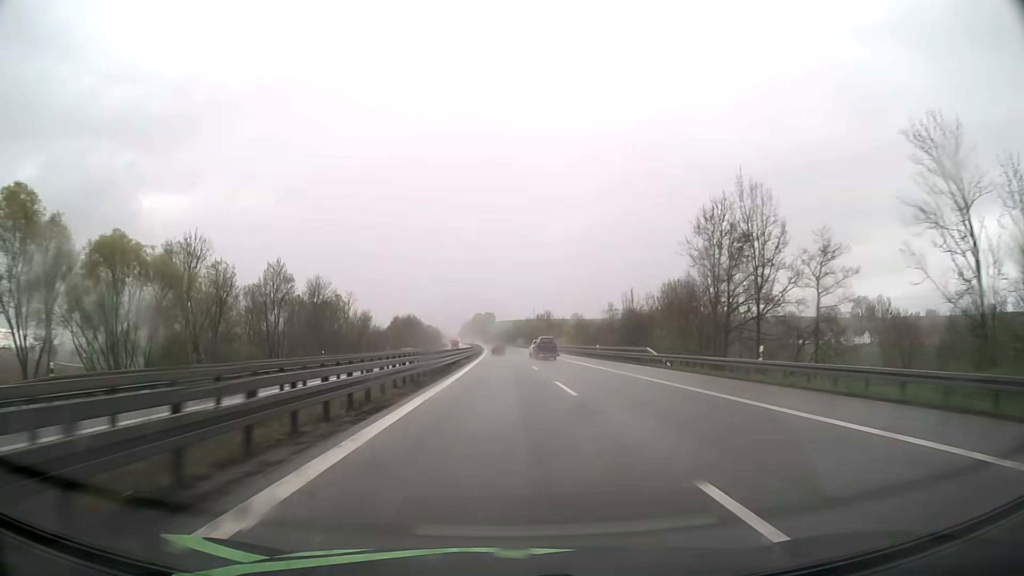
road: motorway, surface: asphalt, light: Day
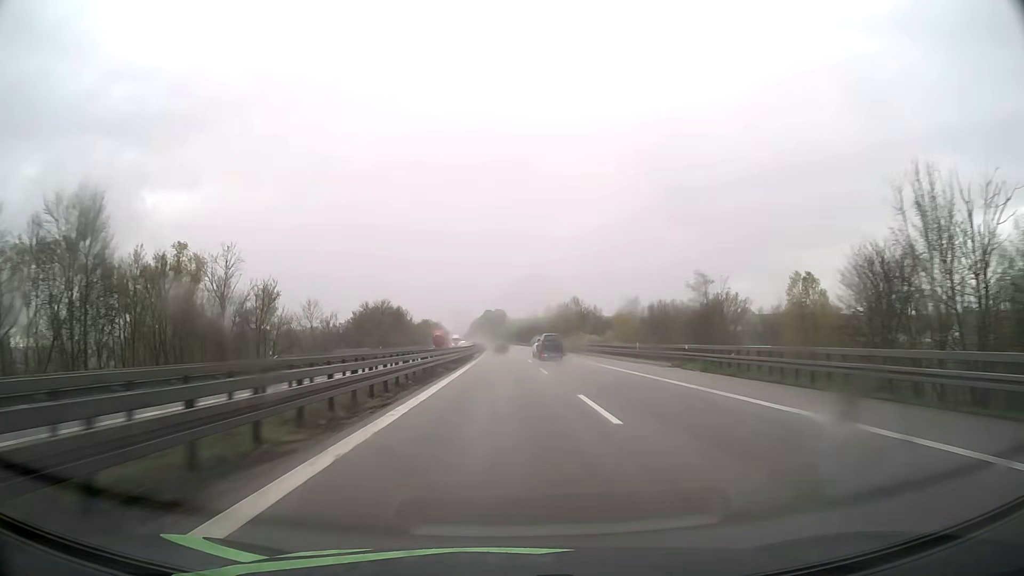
(-0.5, +61.9) m; -1°
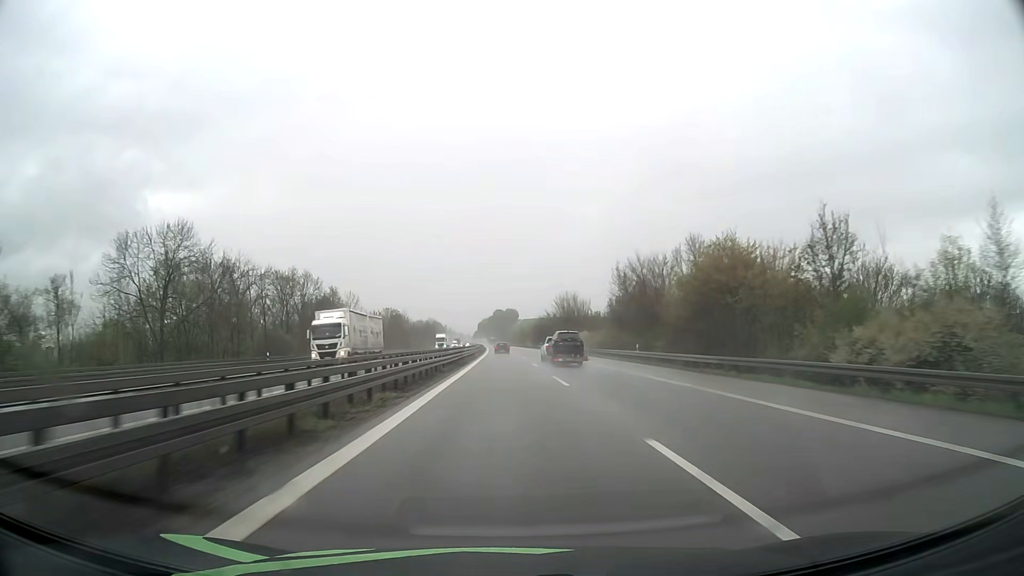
(-0.9, +103.0) m; -1°
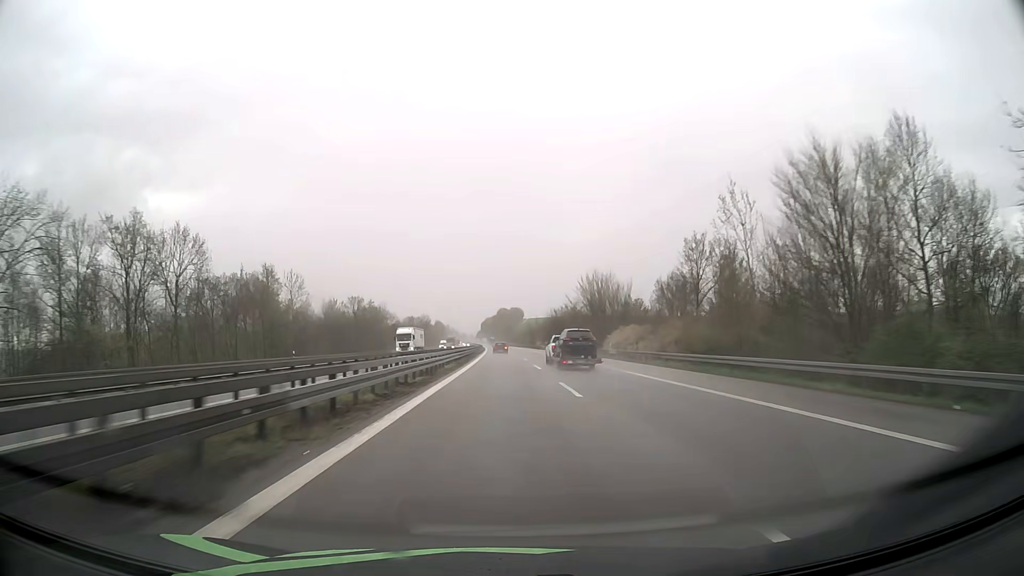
(-0.1, +41.2) m; 0°
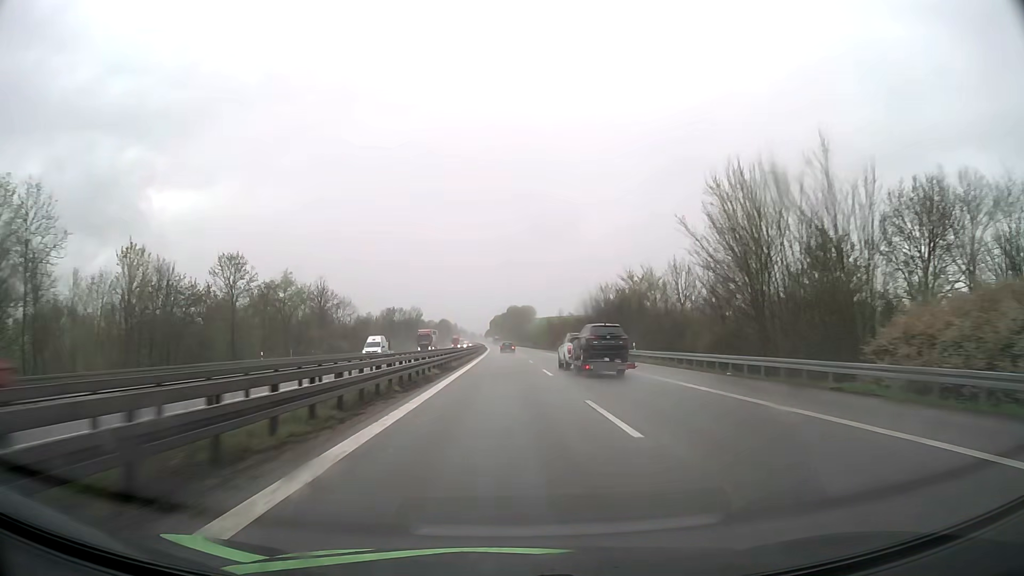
(-0.6, +61.7) m; -1°
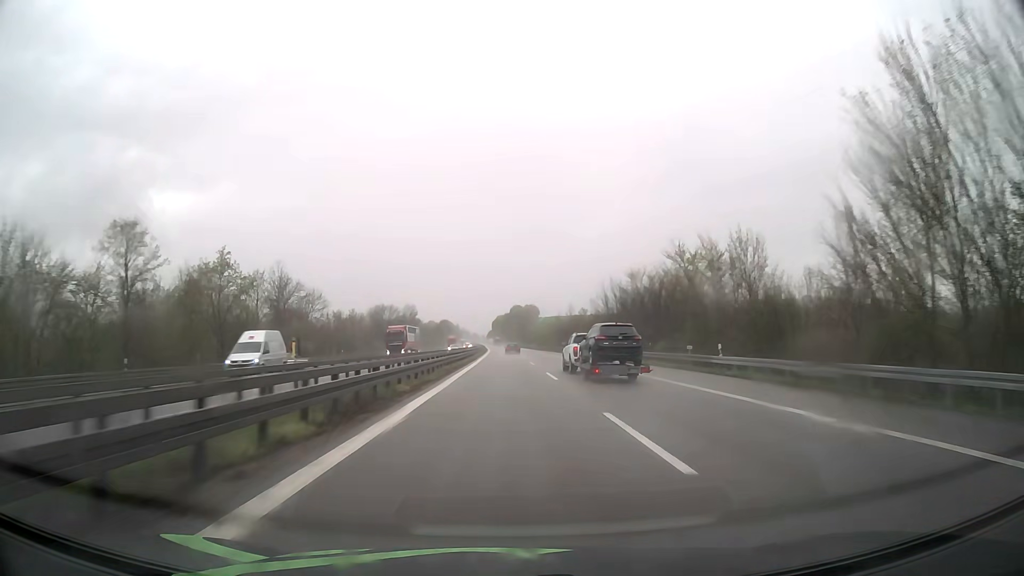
(0.0, +20.6) m; 0°
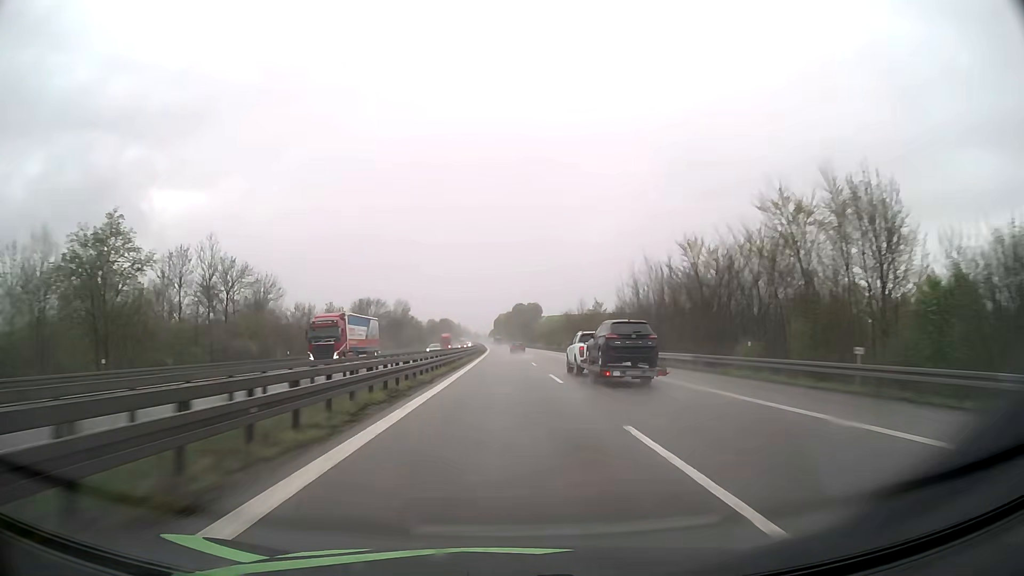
(0.0, +20.5) m; 0°
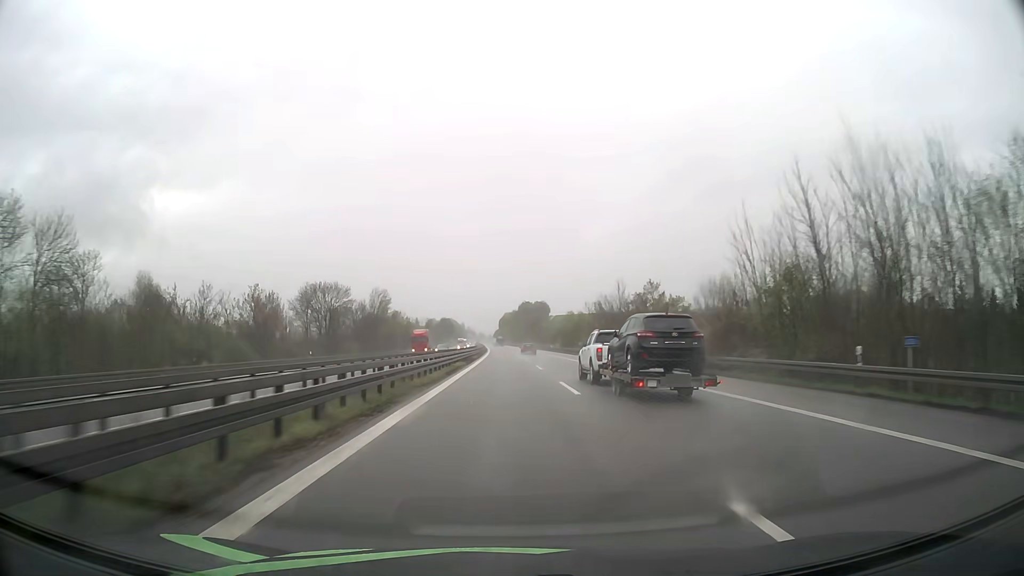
(-0.2, +41.1) m; 0°
(0, +10) (0, +20) (0, +30) (0, +40) (0, +50) (0, +60) (-1, +70) (-1, +80) (-1, +90) (-1, +100) m
